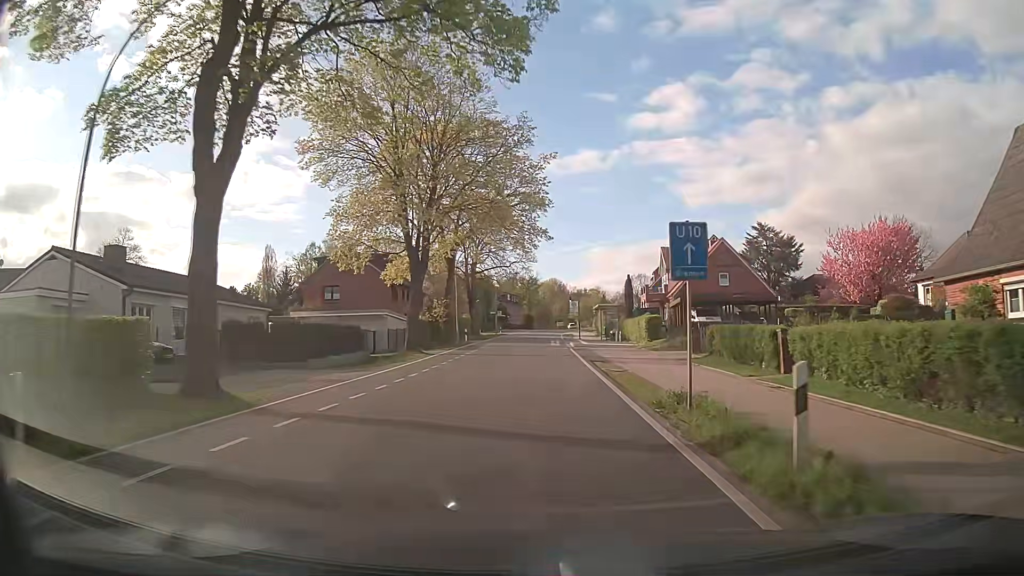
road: tertiary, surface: asphalt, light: Day
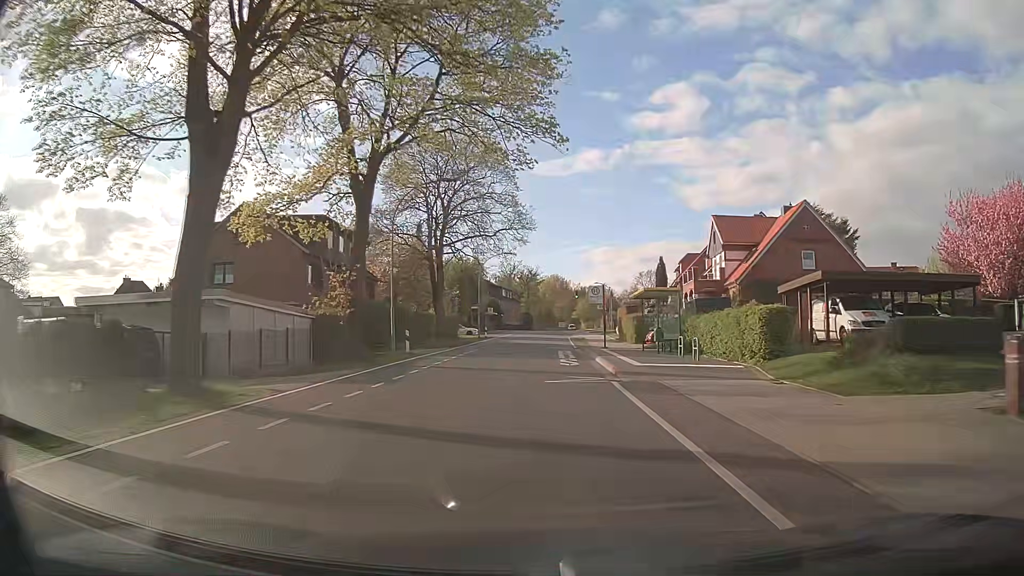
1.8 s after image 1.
(0.0, +23.0) m; 0°
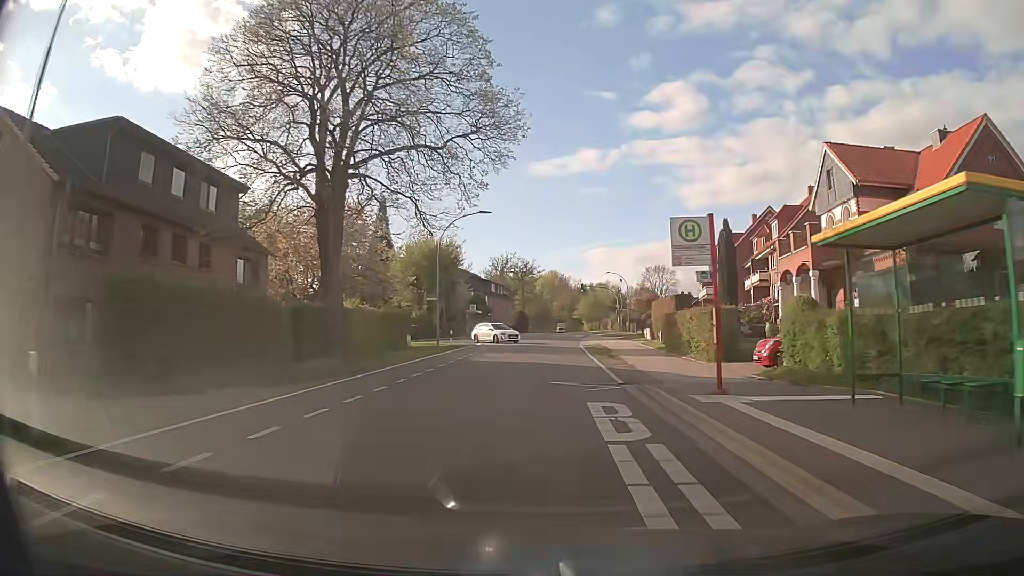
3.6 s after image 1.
(-0.1, +23.0) m; 0°
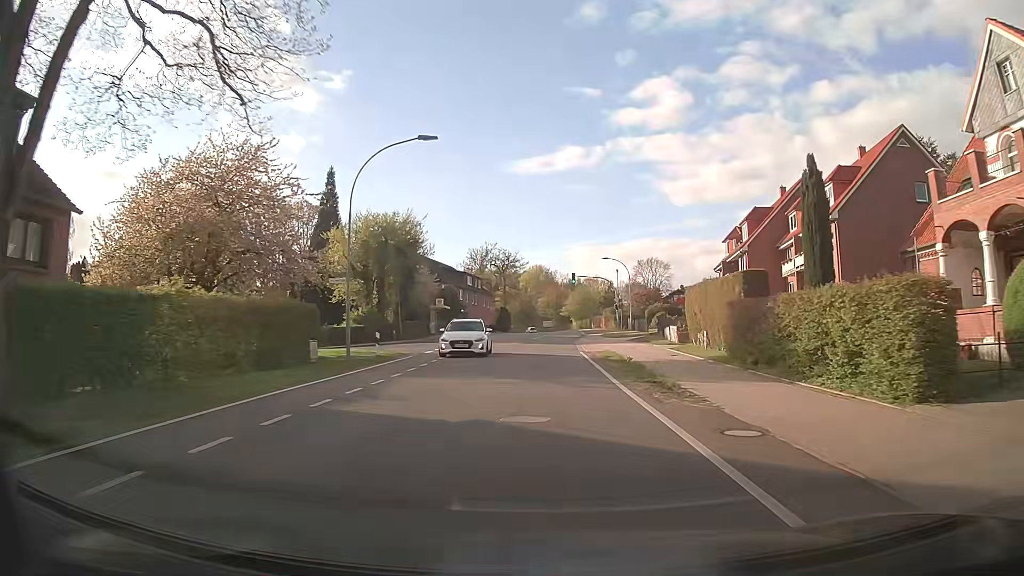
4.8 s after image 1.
(+0.1, +15.3) m; +1°
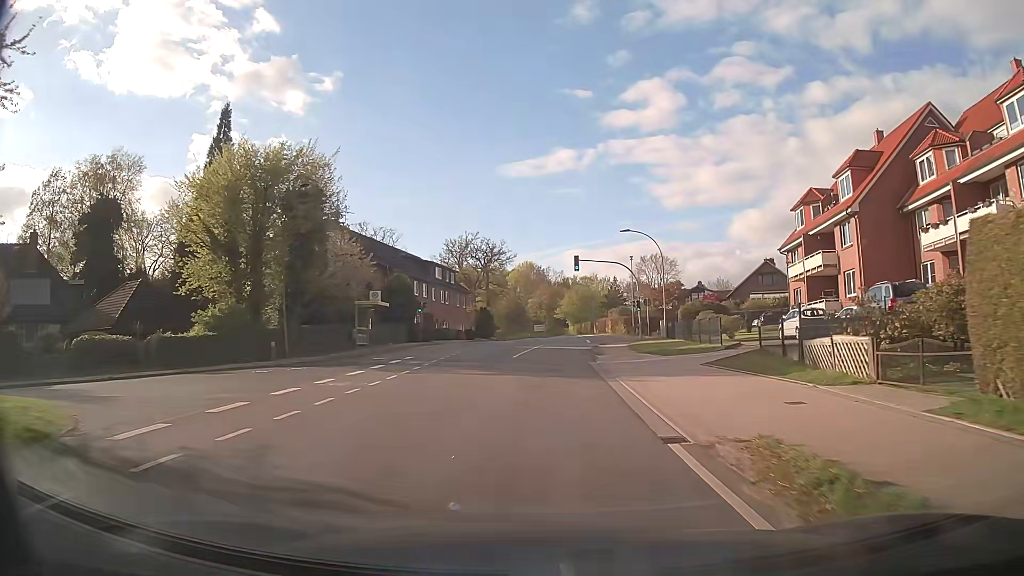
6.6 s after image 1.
(+0.1, +22.9) m; +1°
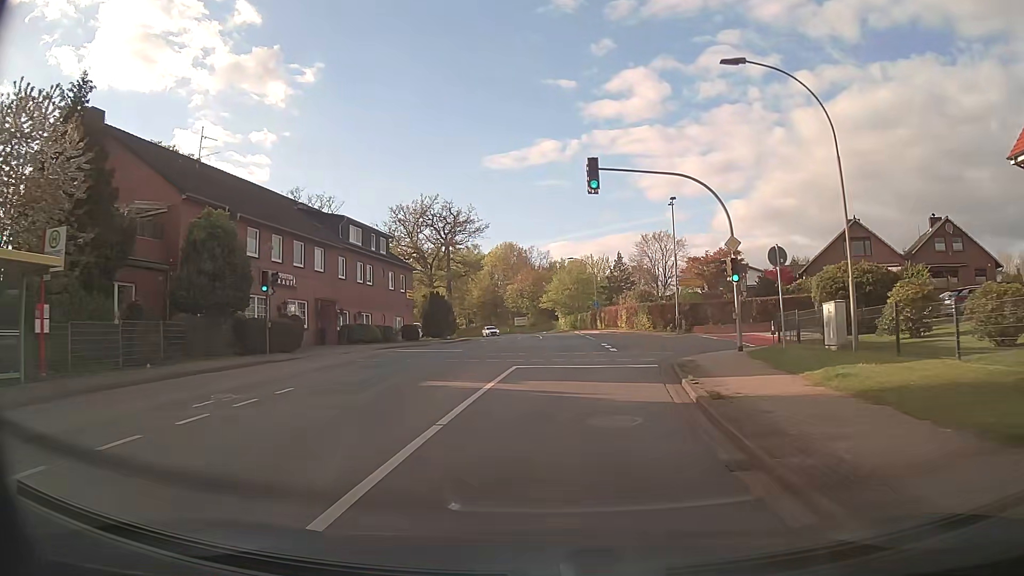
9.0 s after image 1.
(+0.2, +29.4) m; +1°
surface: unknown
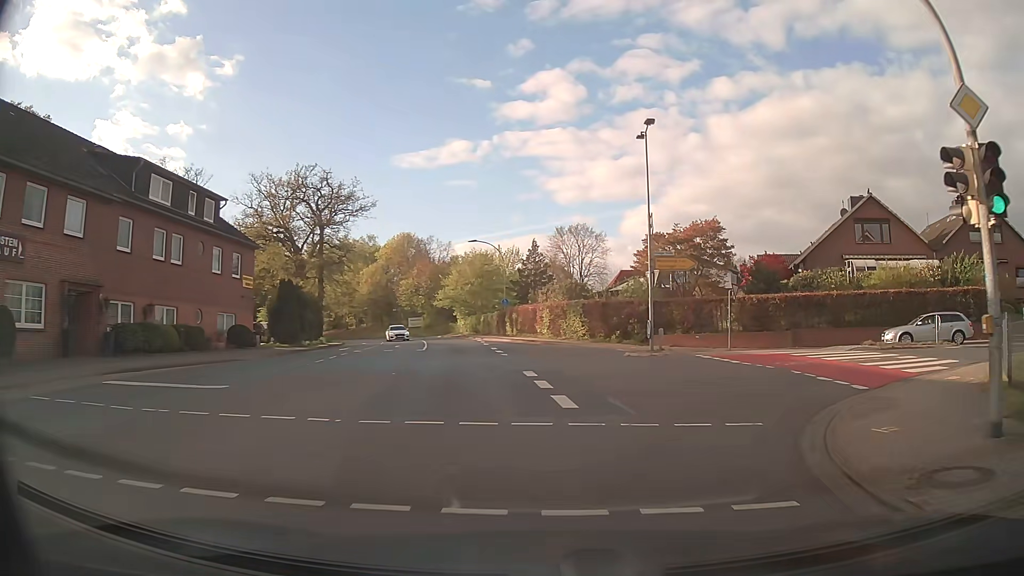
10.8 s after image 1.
(+0.6, +16.7) m; +7°
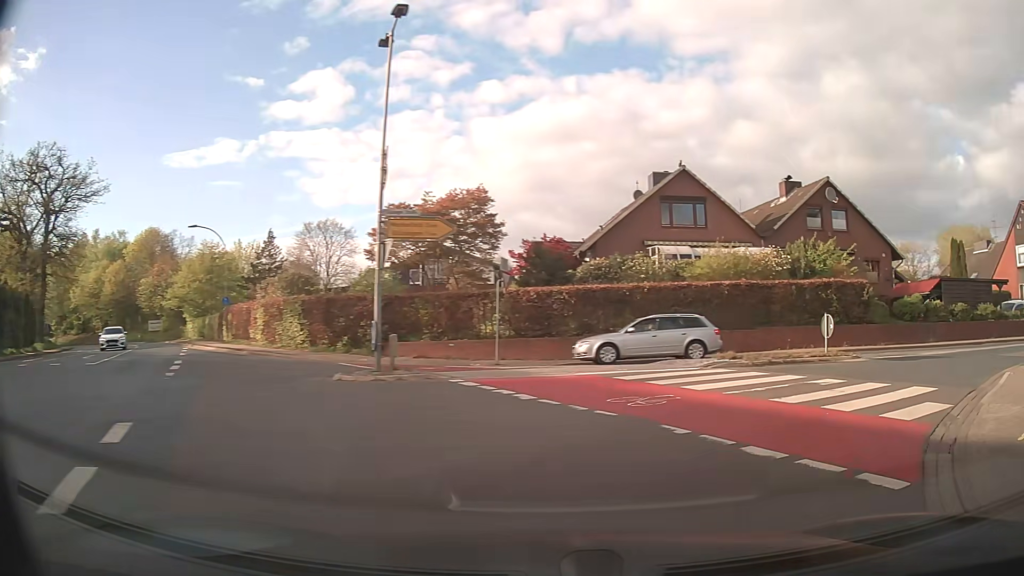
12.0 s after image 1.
(+1.3, +9.0) m; +19°
(+3, +9) (+11, +16) (+20, +19) (+30, +21) (+40, +22) (+50, +23) (+60, +23) (+70, +23) (+80, +23) (+90, +23) m
